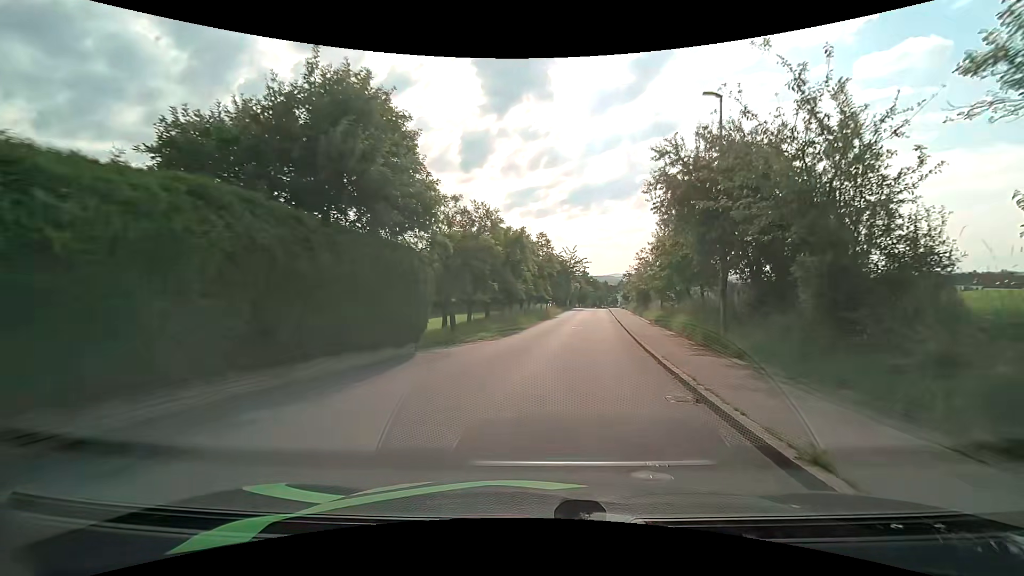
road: unclassified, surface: asphalt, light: Day
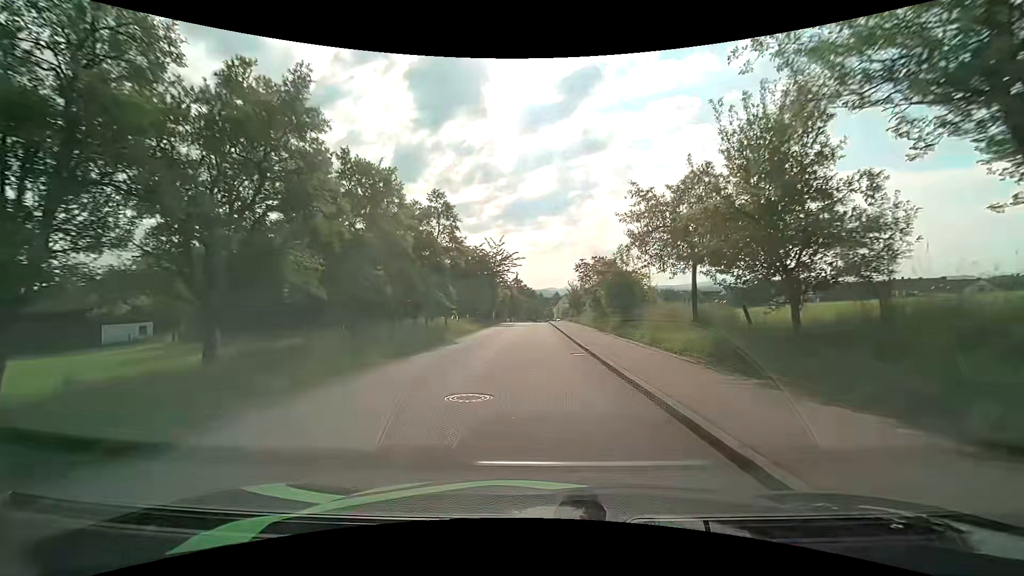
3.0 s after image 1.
(+2.2, +23.3) m; +8°
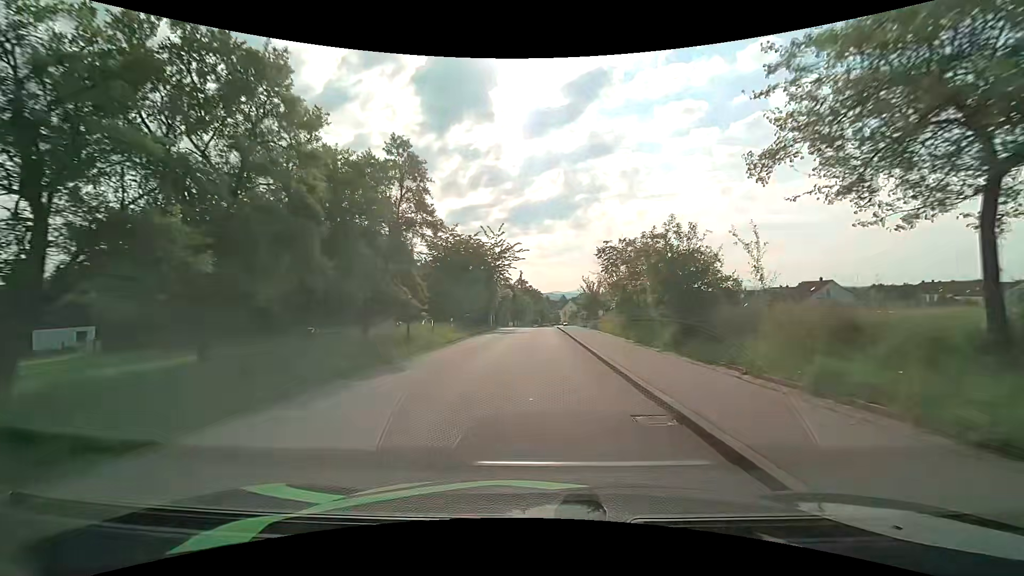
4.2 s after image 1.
(-0.1, +9.7) m; 0°
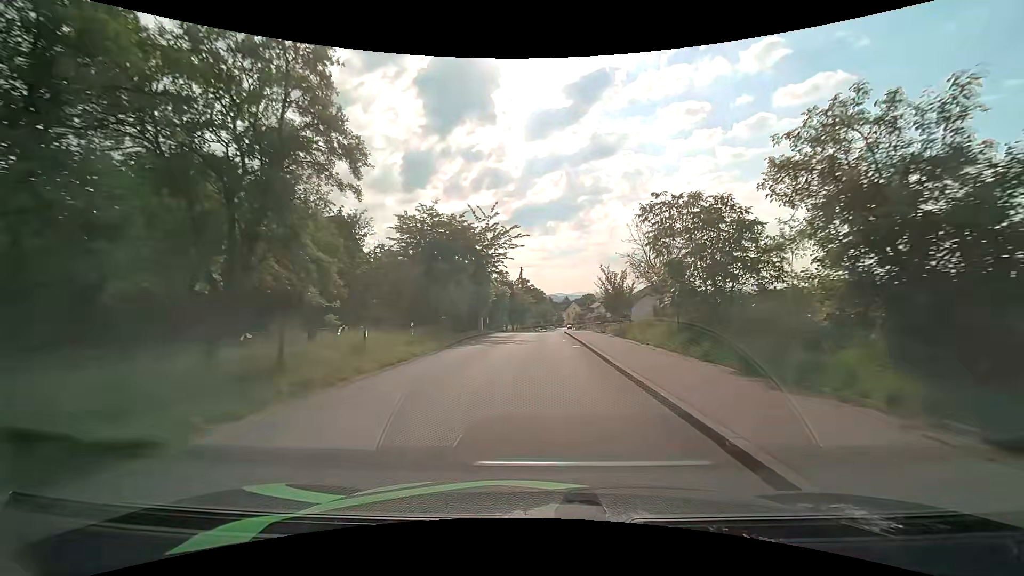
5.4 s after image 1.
(-0.2, +10.0) m; -1°
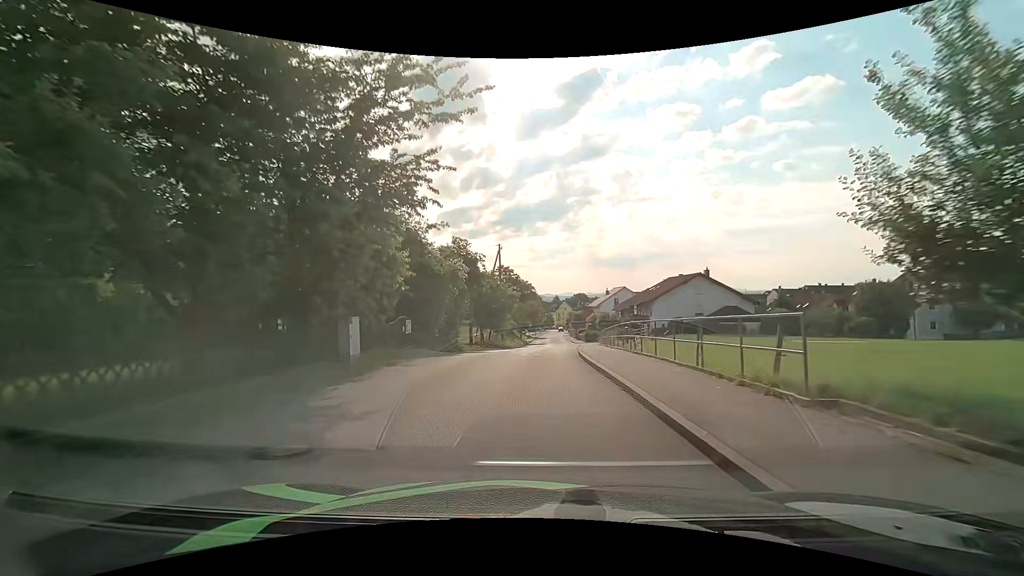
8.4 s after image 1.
(+0.2, +24.8) m; +1°
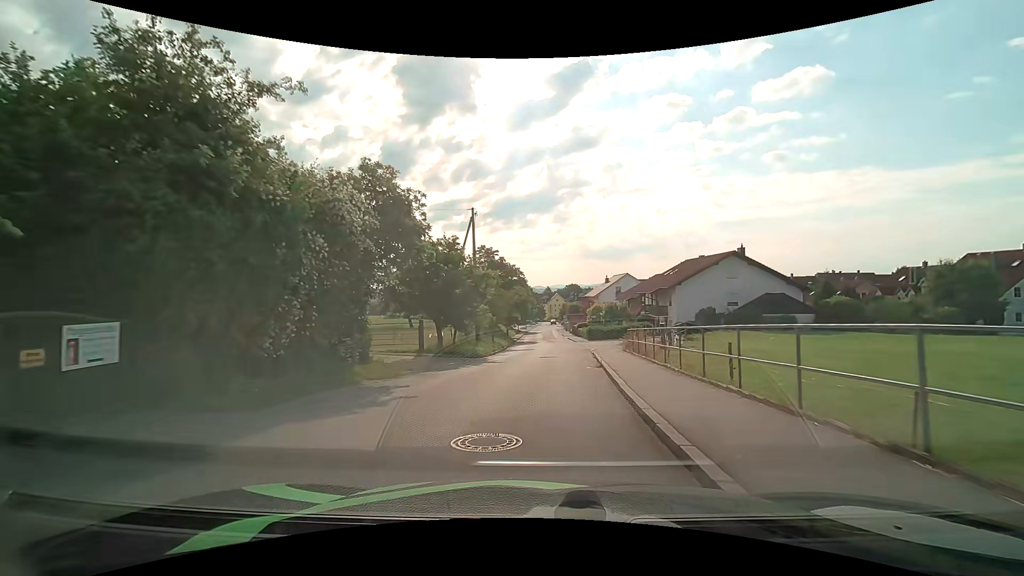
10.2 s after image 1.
(+0.1, +14.3) m; +1°
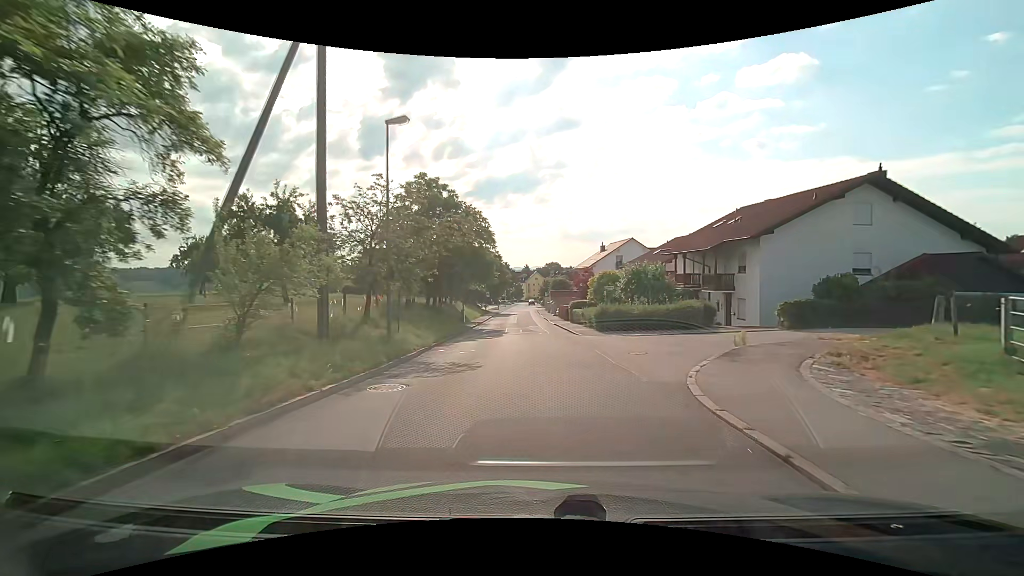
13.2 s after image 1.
(+0.6, +24.0) m; +3°
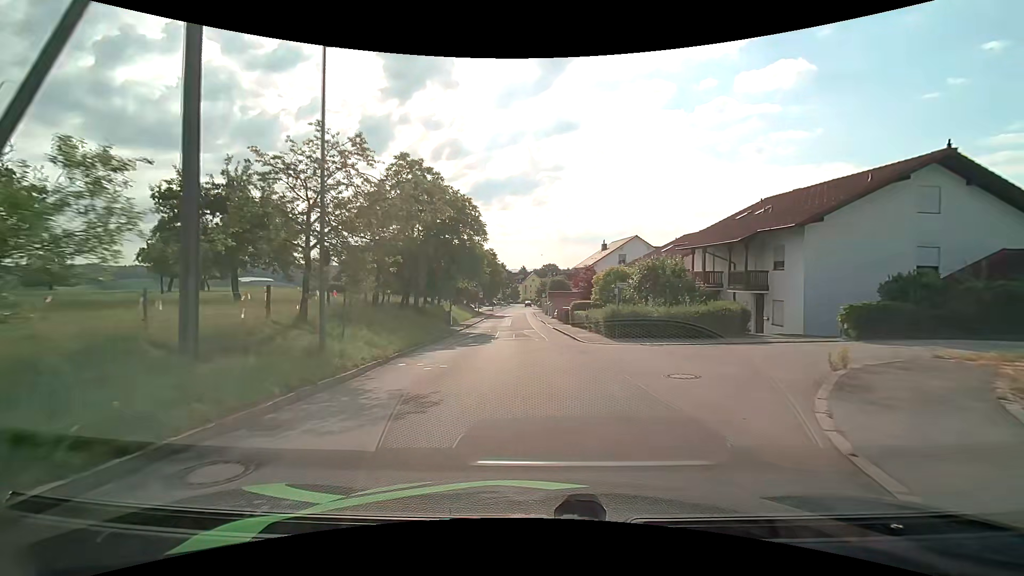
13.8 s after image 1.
(0.0, +5.0) m; 0°
(0, +10) (0, +20) (-1, +30) (-1, +40) (-1, +50) (-1, +60) (-2, +70) (-2, +80) (-2, +90) (-2, +100) m
